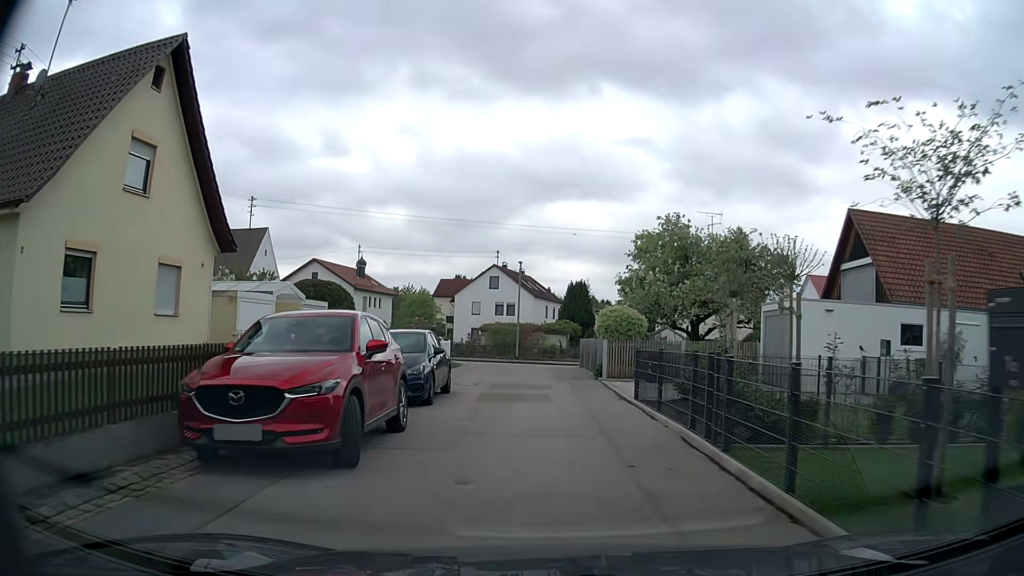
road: residential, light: Day
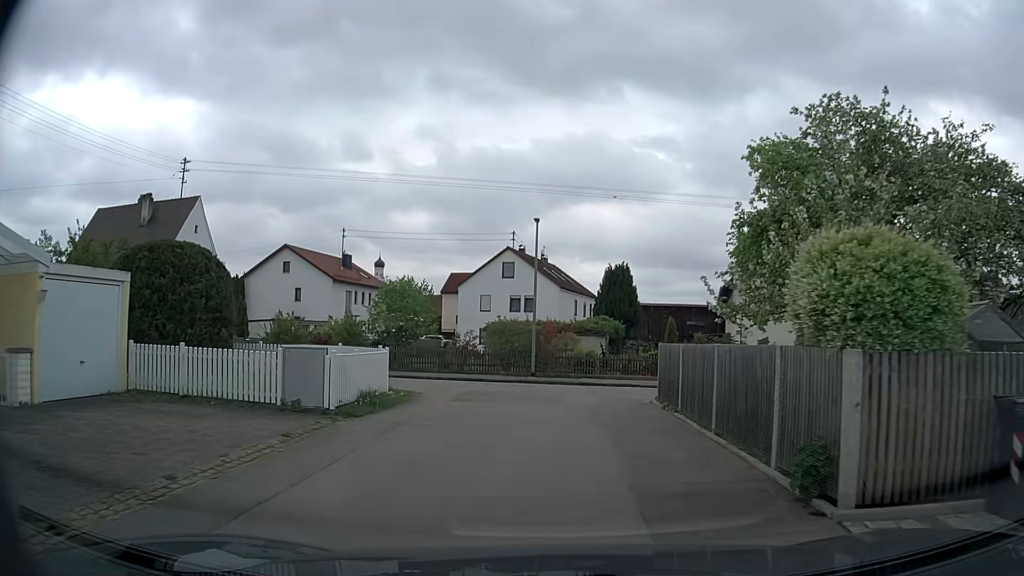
(-0.3, +16.1) m; -2°
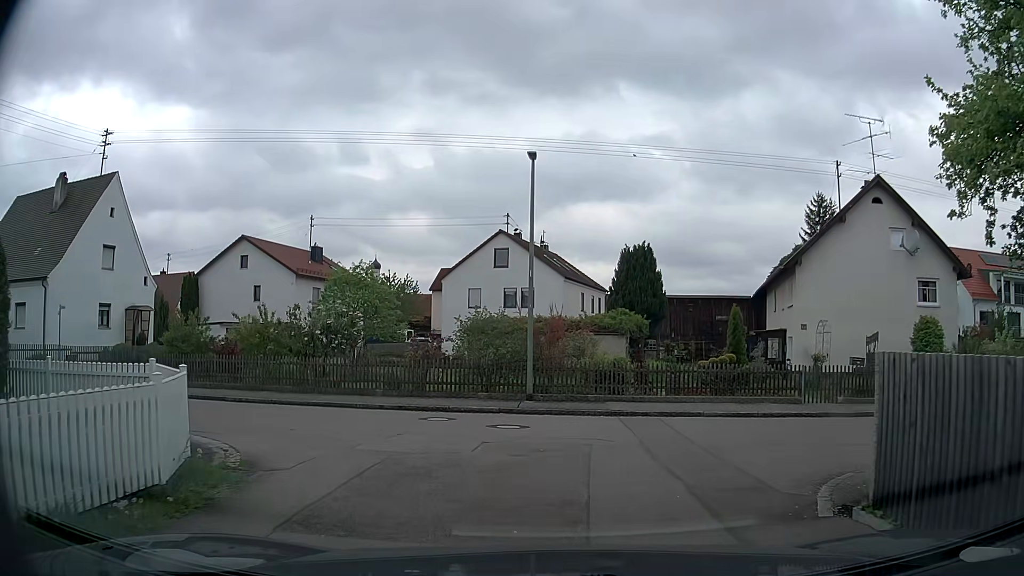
(-0.1, +9.4) m; -1°
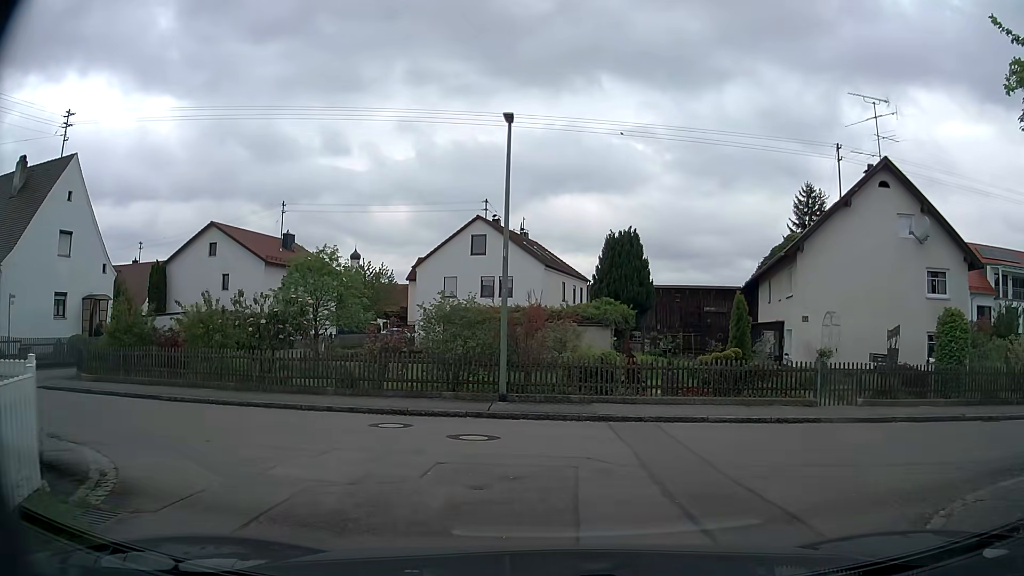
(0.0, +2.3) m; +1°
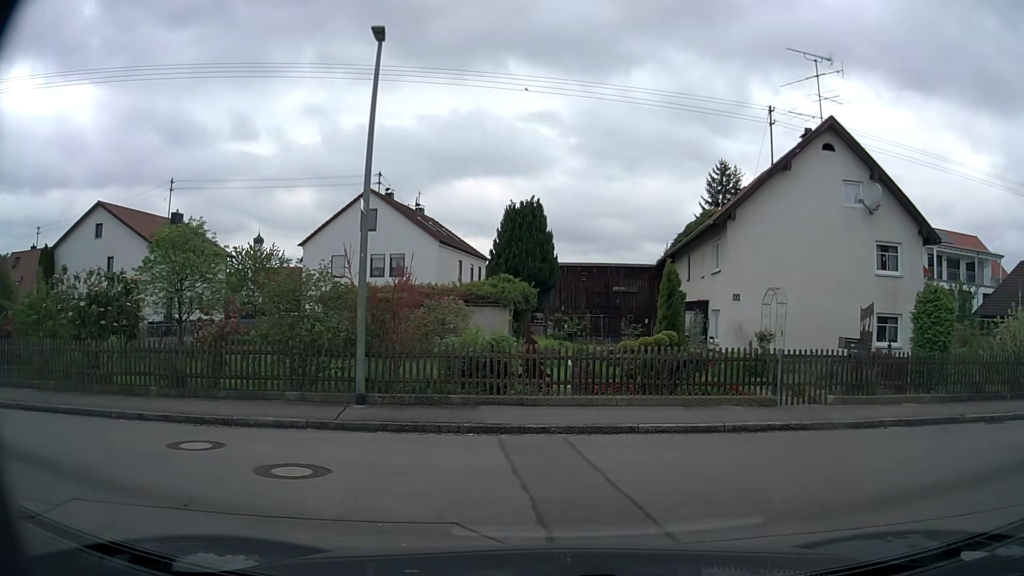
(+0.3, +3.4) m; +9°
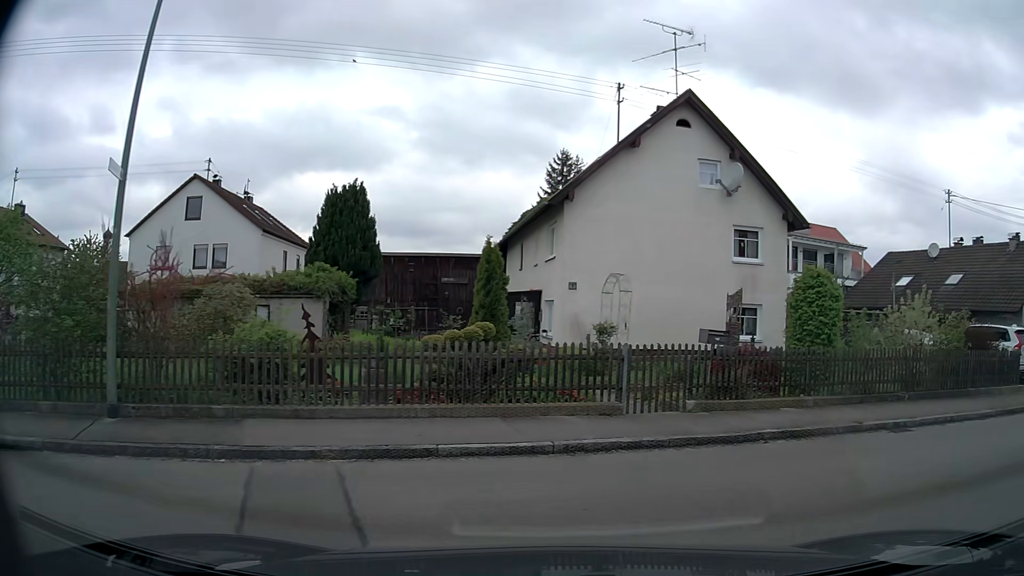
(+0.2, +2.3) m; +16°
